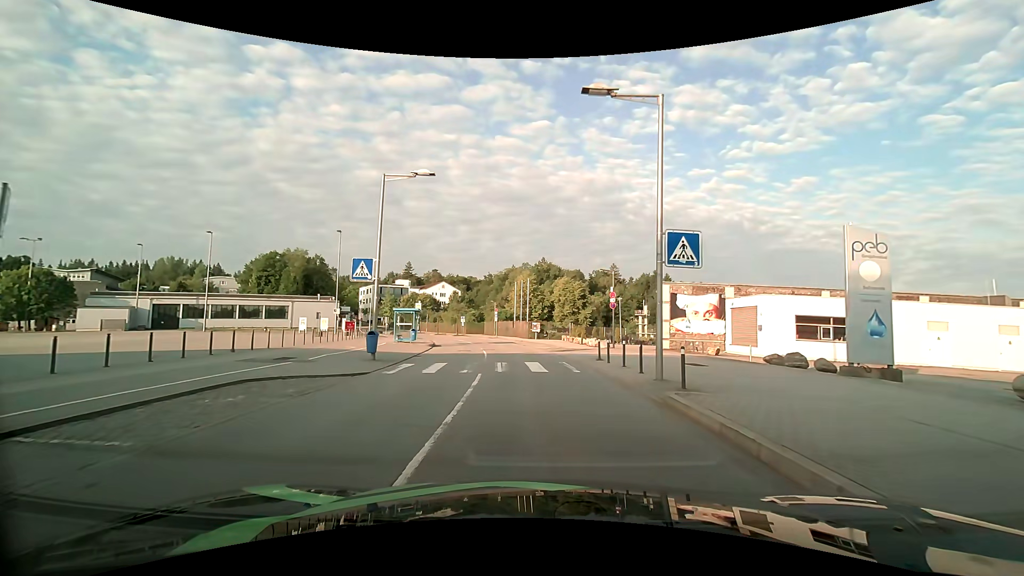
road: residential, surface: asphalt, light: Day
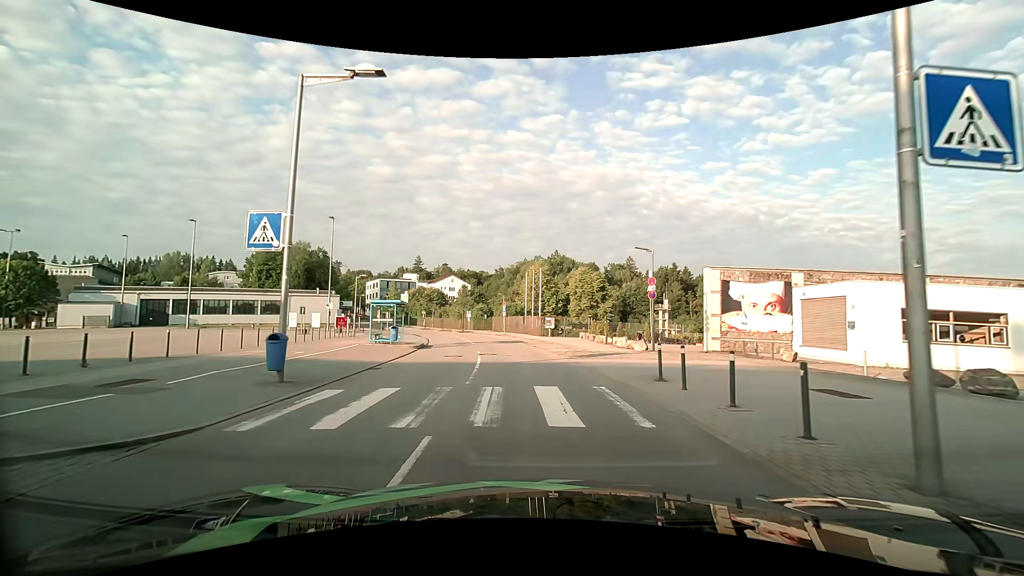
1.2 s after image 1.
(-0.1, +7.7) m; -2°
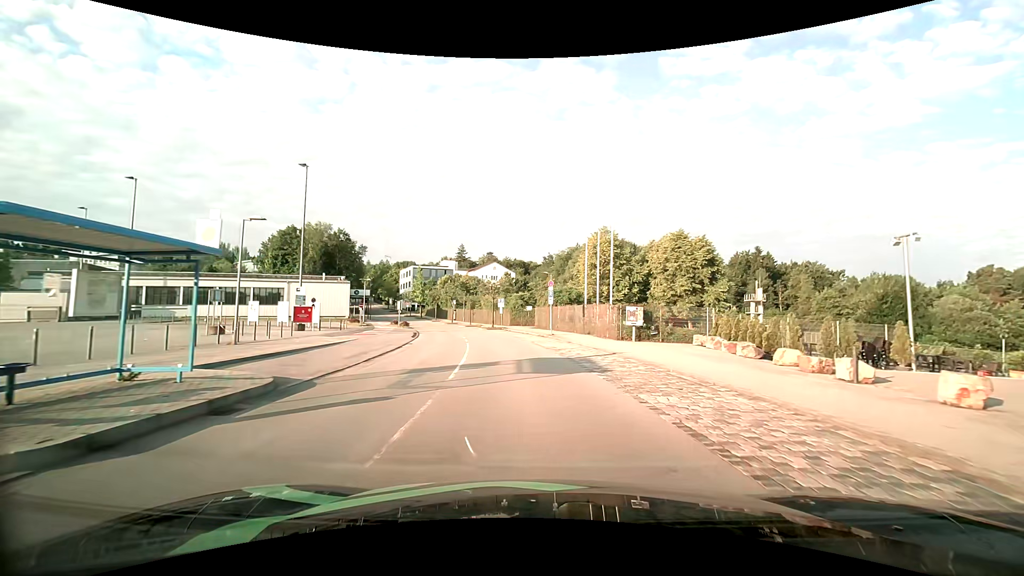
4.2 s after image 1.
(-1.0, +23.3) m; -5°
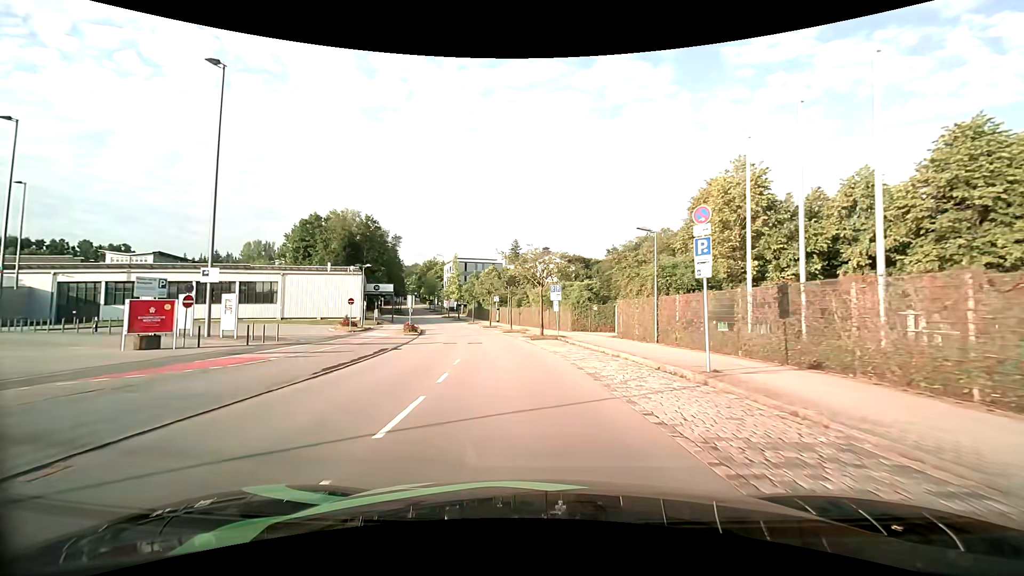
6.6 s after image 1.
(-1.3, +22.4) m; -7°
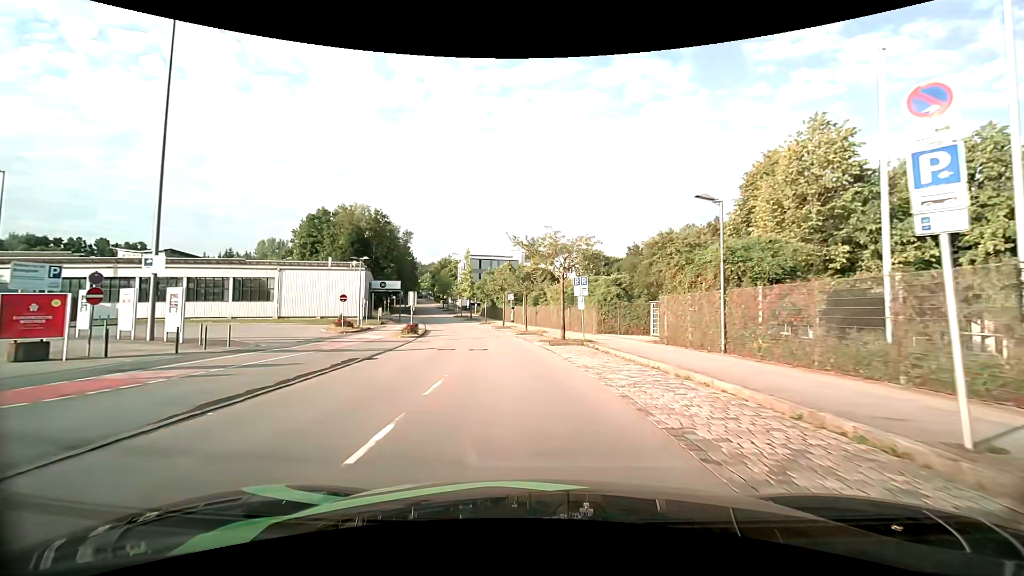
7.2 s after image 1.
(-0.1, +5.9) m; -2°
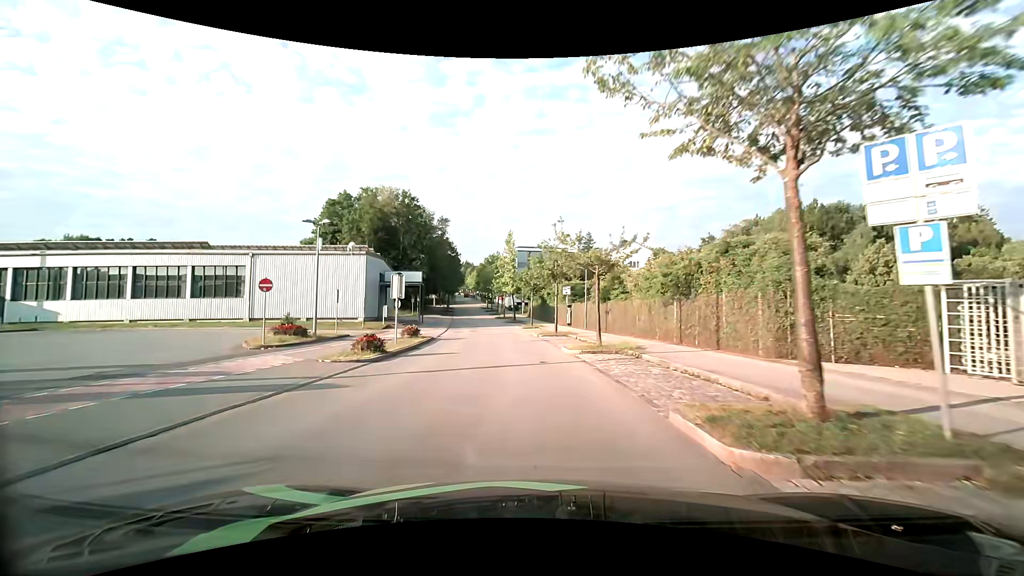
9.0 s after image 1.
(-1.0, +18.5) m; -6°
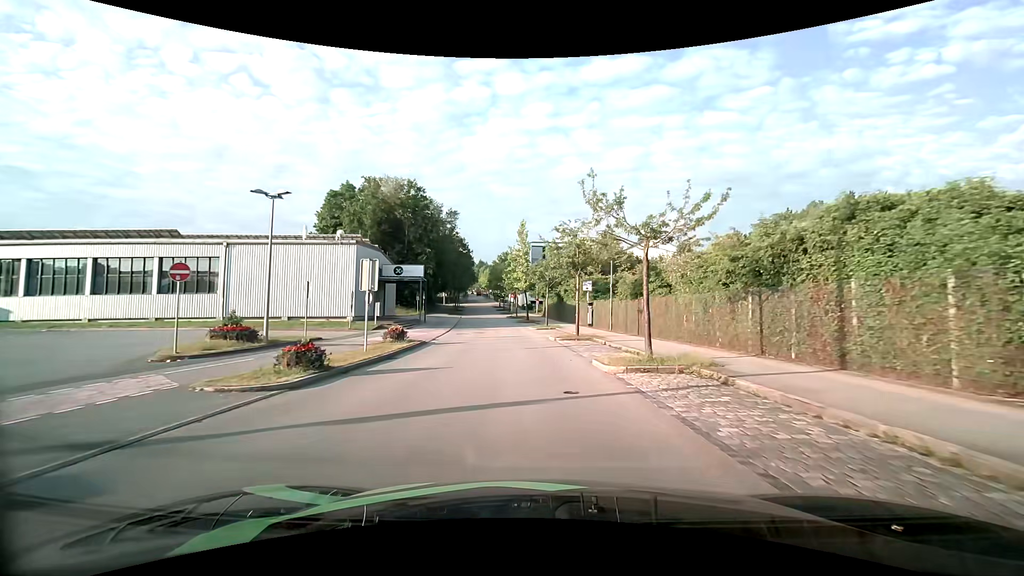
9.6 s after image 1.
(-0.1, +6.3) m; -1°
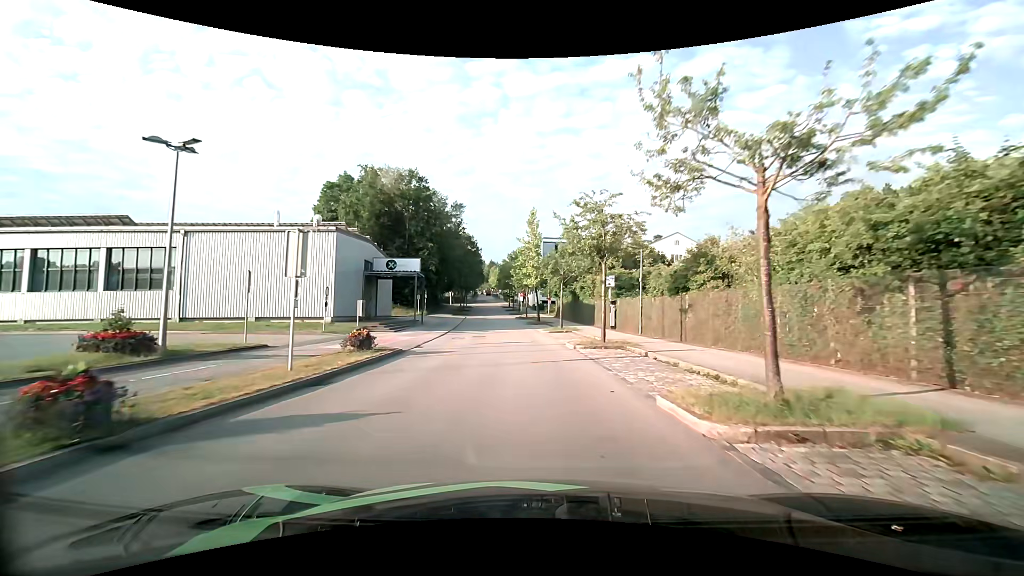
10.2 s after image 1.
(-0.1, +6.4) m; -1°
(0, +10) (-1, +20) (-1, +30) (-2, +40) (-3, +50) (-4, +60) (-5, +70) (-6, +80) (-8, +90) (-9, +100) m
